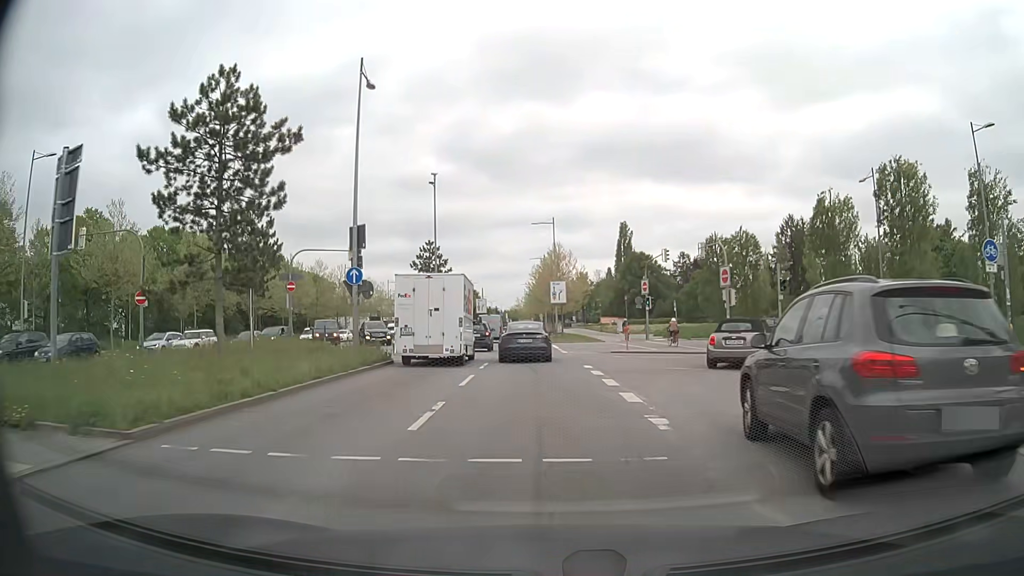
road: secondary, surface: asphalt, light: Day
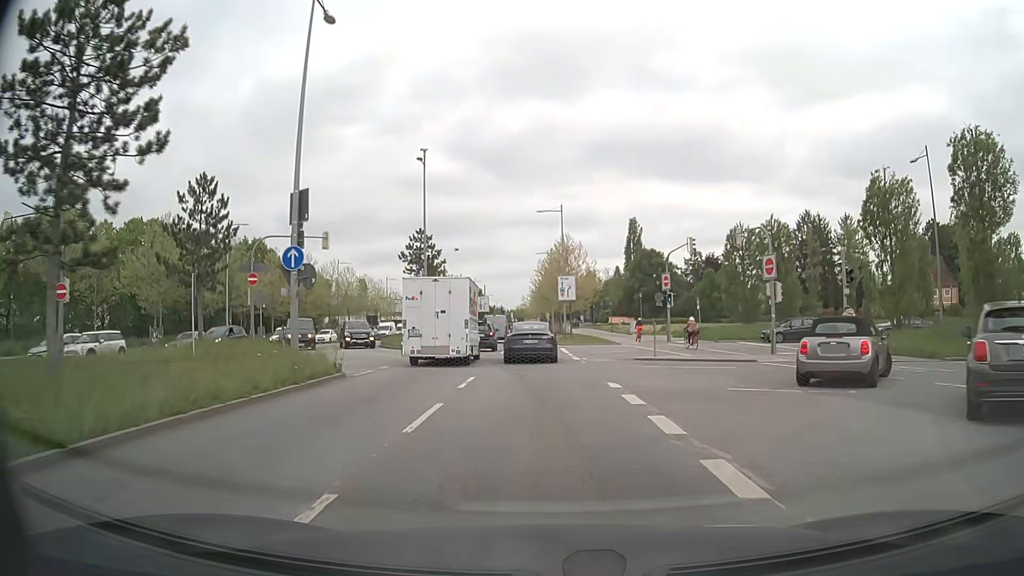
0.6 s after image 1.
(-0.1, +6.3) m; -1°
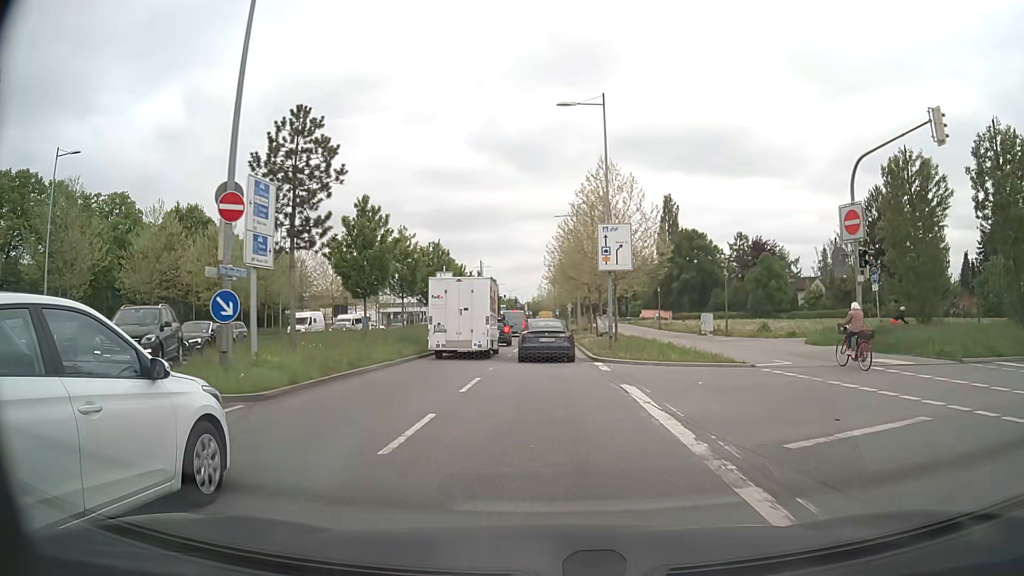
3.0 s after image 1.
(-0.5, +25.7) m; -2°
